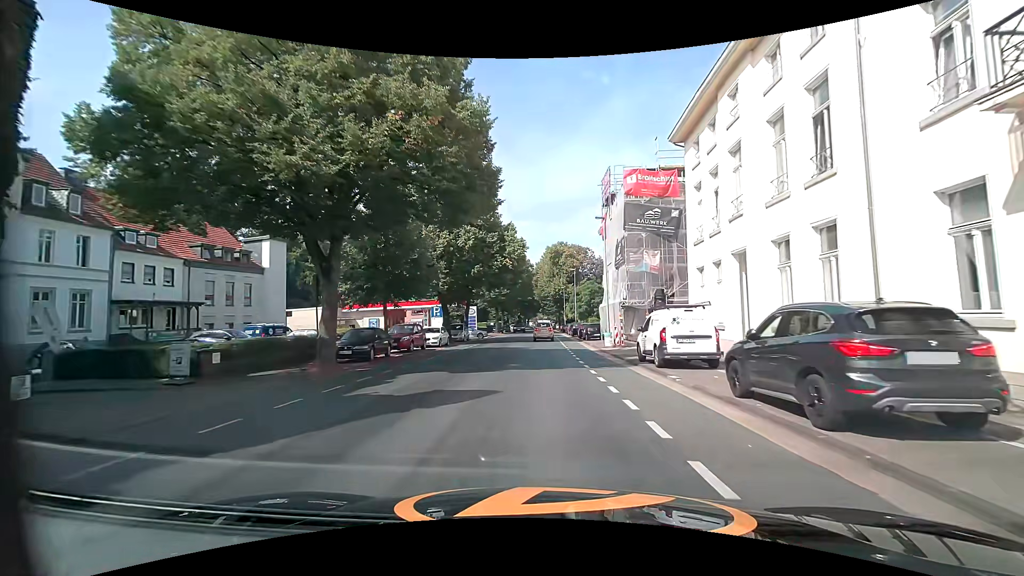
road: tertiary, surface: asphalt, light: Day
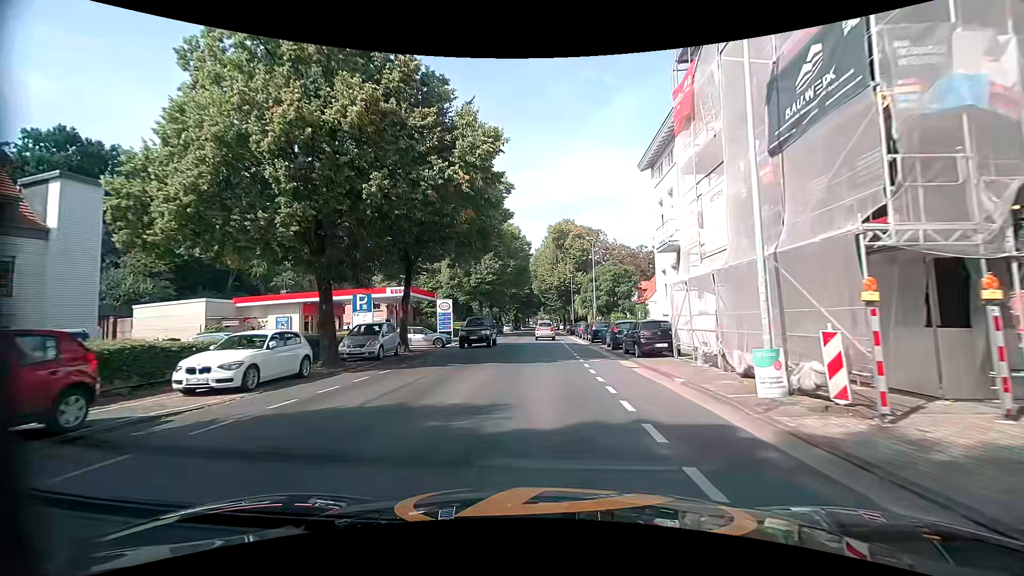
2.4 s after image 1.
(+0.2, +22.3) m; +1°
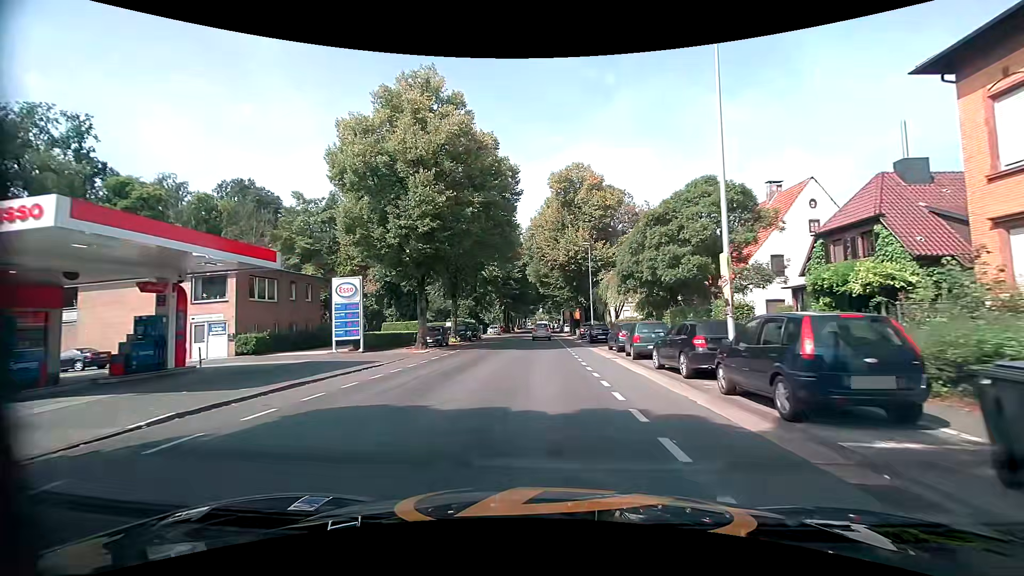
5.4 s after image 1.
(-0.4, +28.9) m; -1°
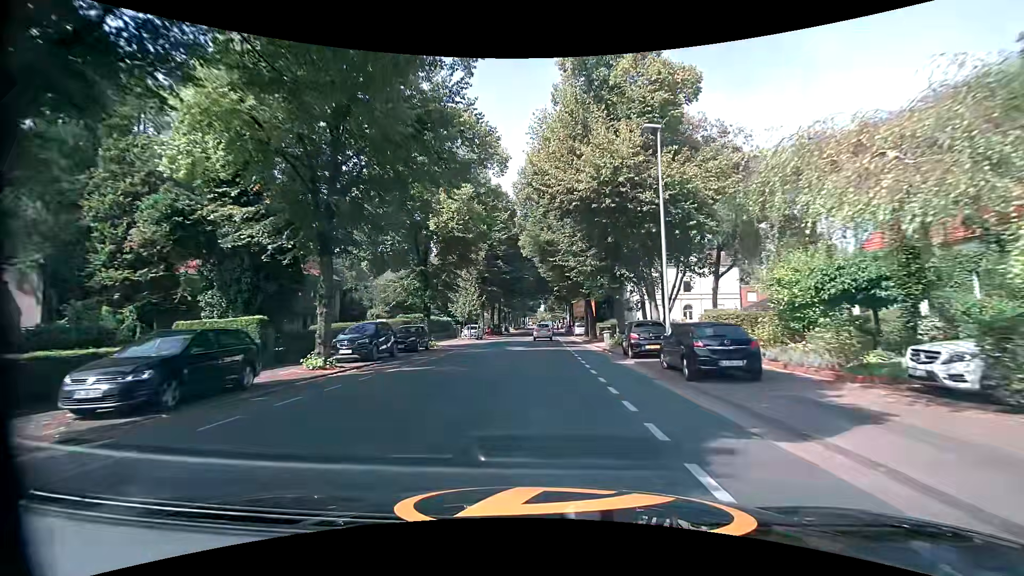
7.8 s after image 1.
(+0.3, +25.2) m; +1°
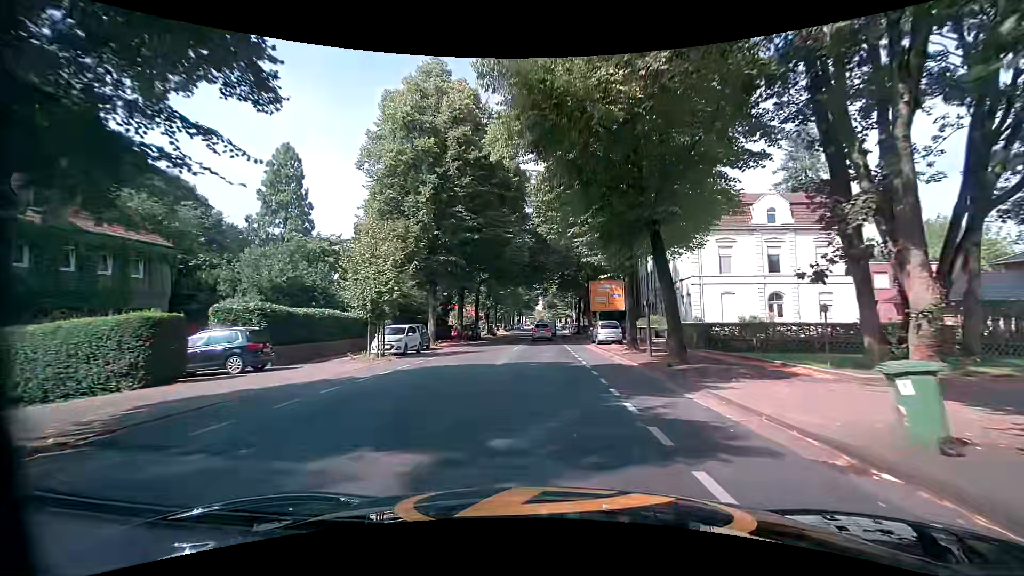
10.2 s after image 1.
(-0.1, +26.3) m; 0°
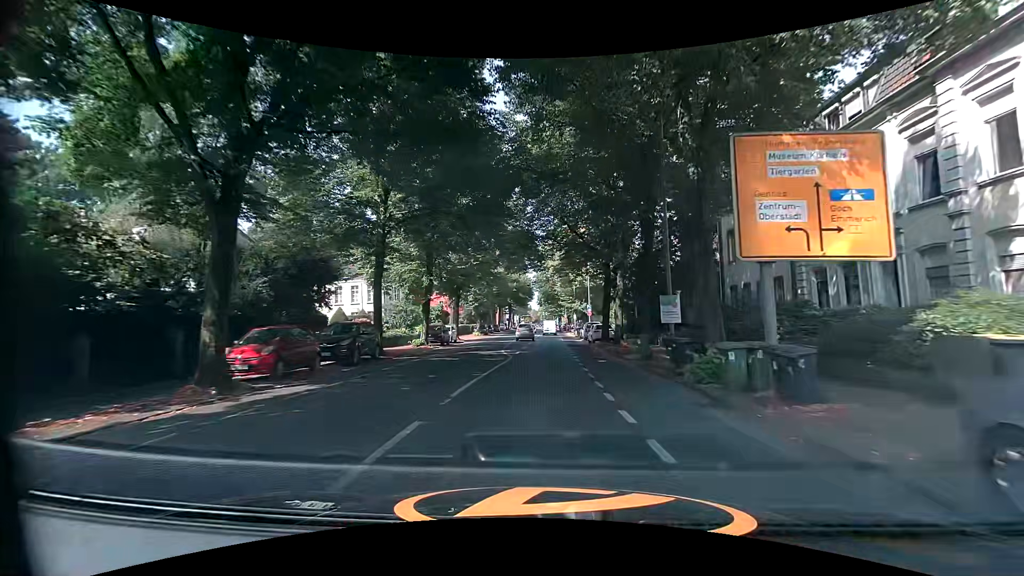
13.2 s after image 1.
(+0.3, +32.8) m; +1°
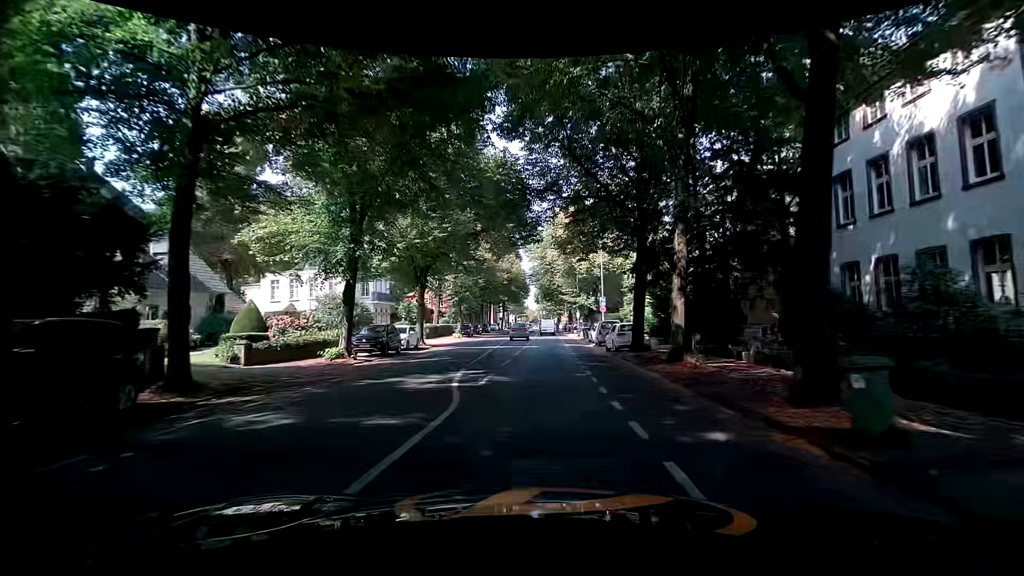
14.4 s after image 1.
(0.0, +13.0) m; 0°
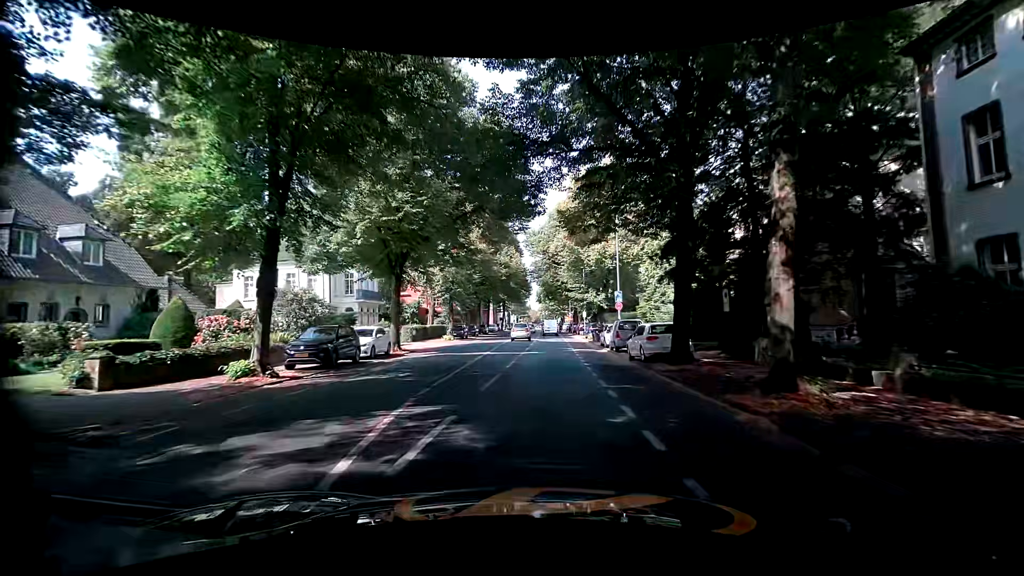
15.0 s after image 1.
(0.0, +6.5) m; +1°
(0, +10) (0, +20) (-1, +30) (-1, +40) (-2, +50) (-2, +60) (-3, +70) (-3, +80) (-3, +90) (-4, +100) m
